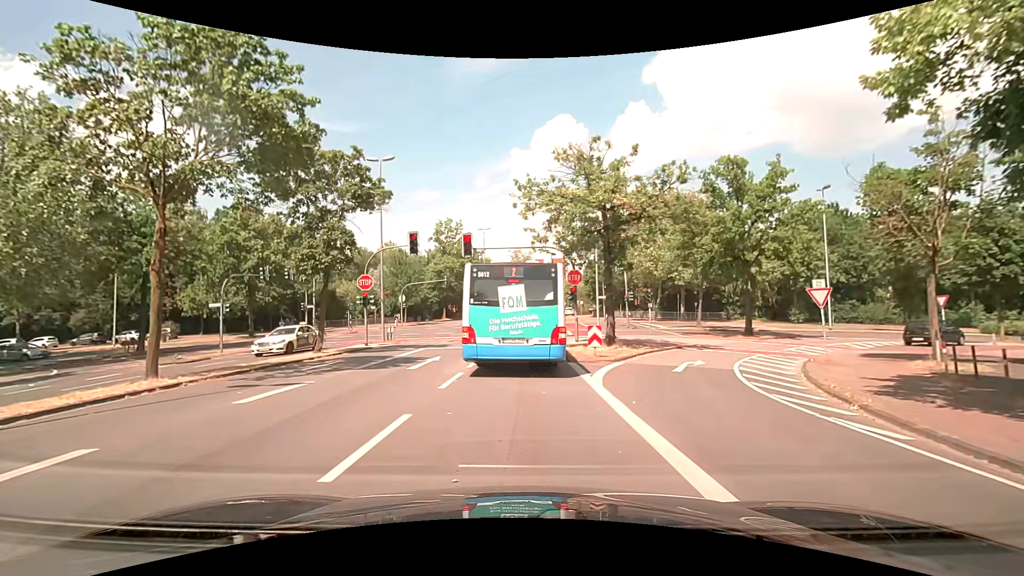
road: unclassified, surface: asphalt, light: Day
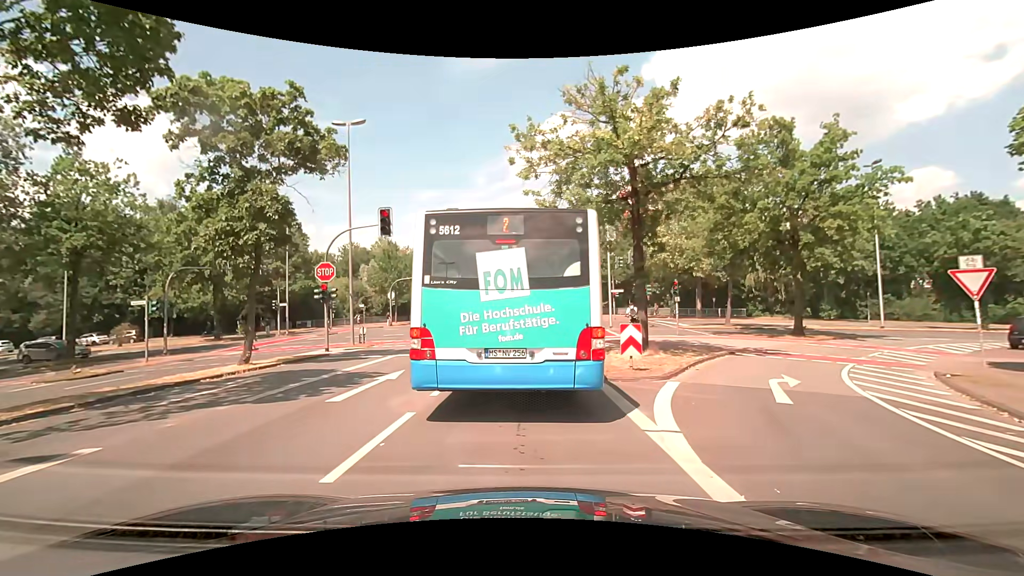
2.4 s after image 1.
(0.0, +5.8) m; 0°
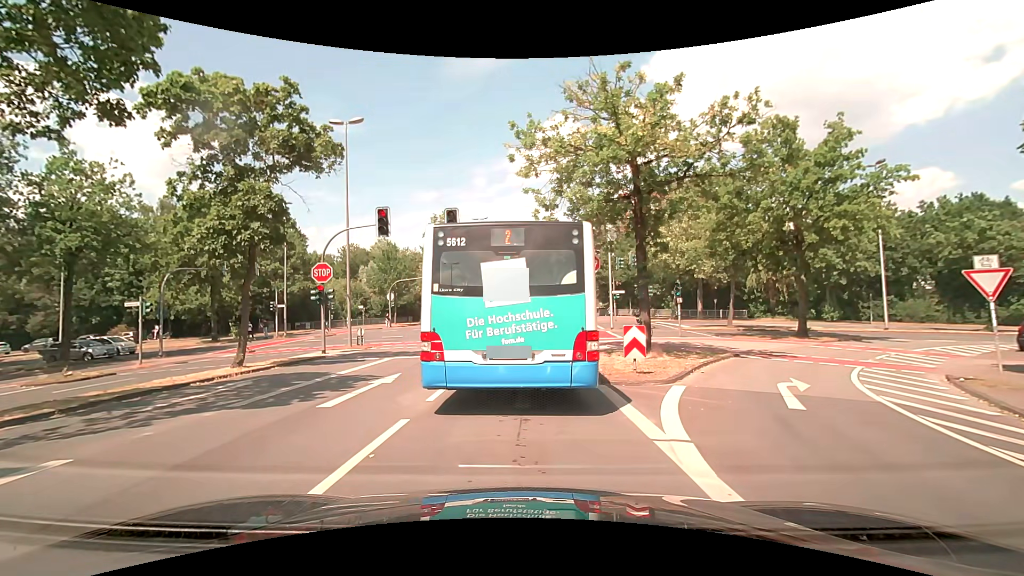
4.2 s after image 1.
(0.0, +0.4) m; 0°
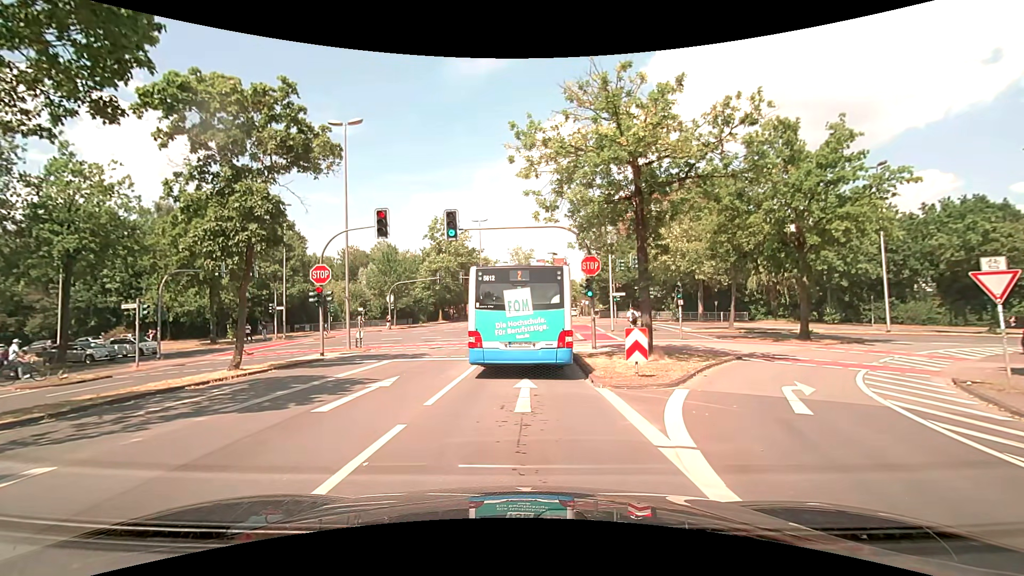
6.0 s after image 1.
(0.0, +0.2) m; 0°
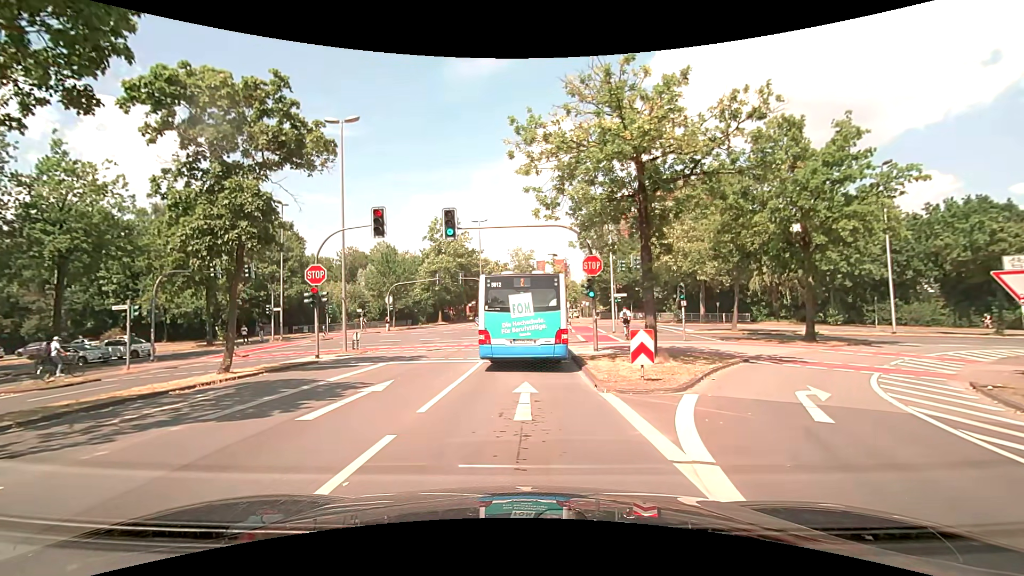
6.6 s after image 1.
(0.0, +0.6) m; 0°
